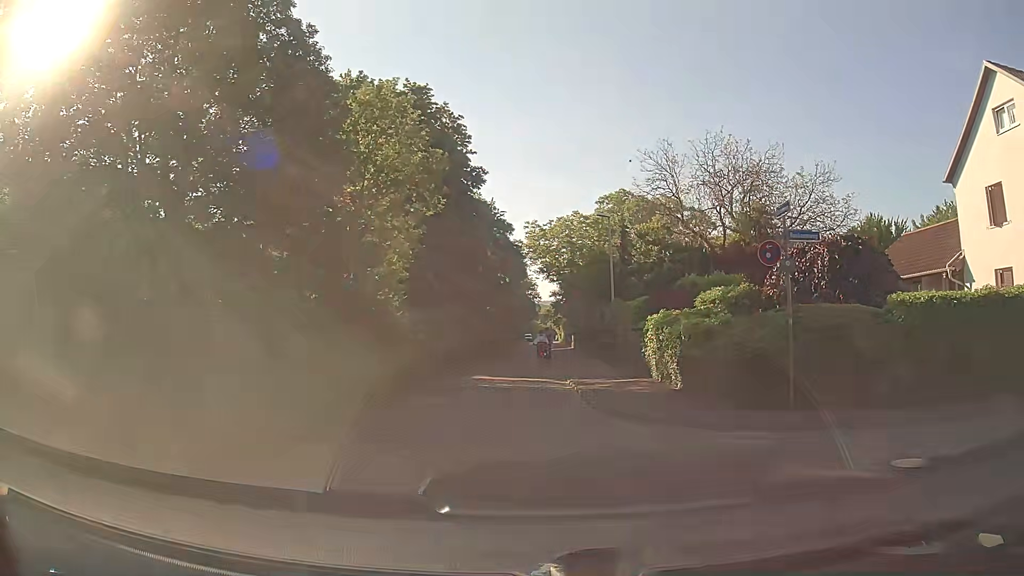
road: residential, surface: asphalt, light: Day
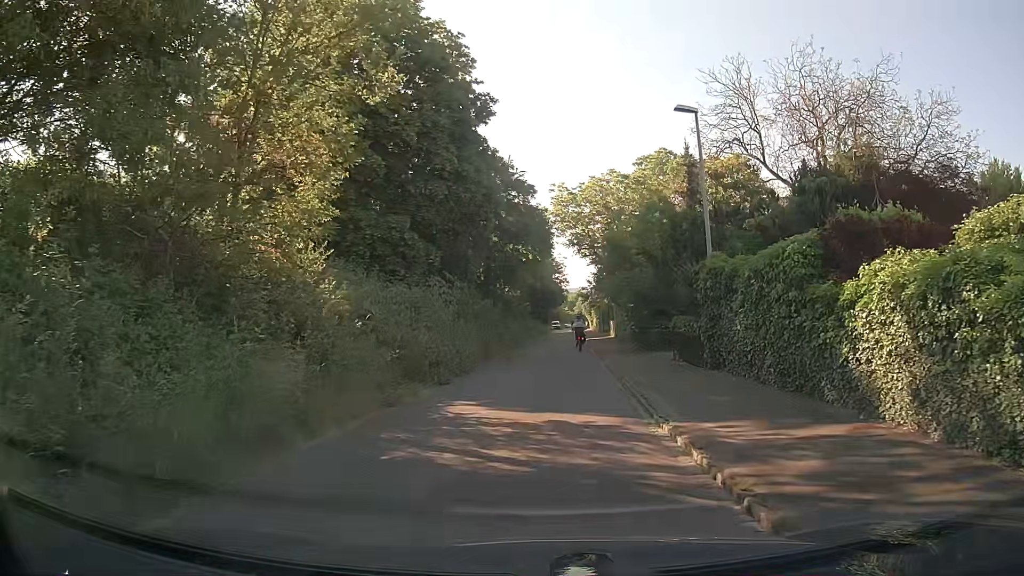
(0.0, +12.1) m; -2°
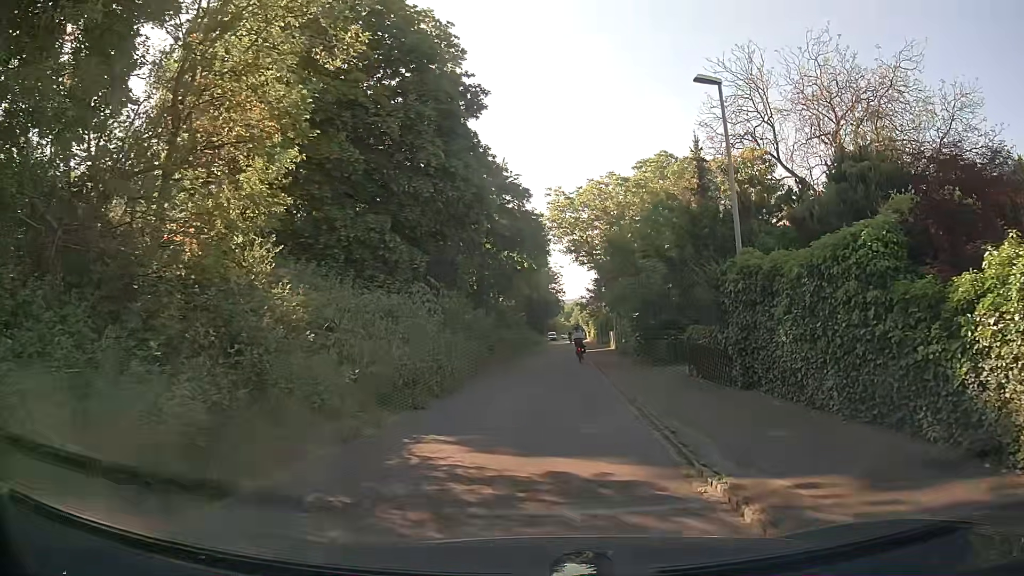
(0.0, +2.7) m; 0°
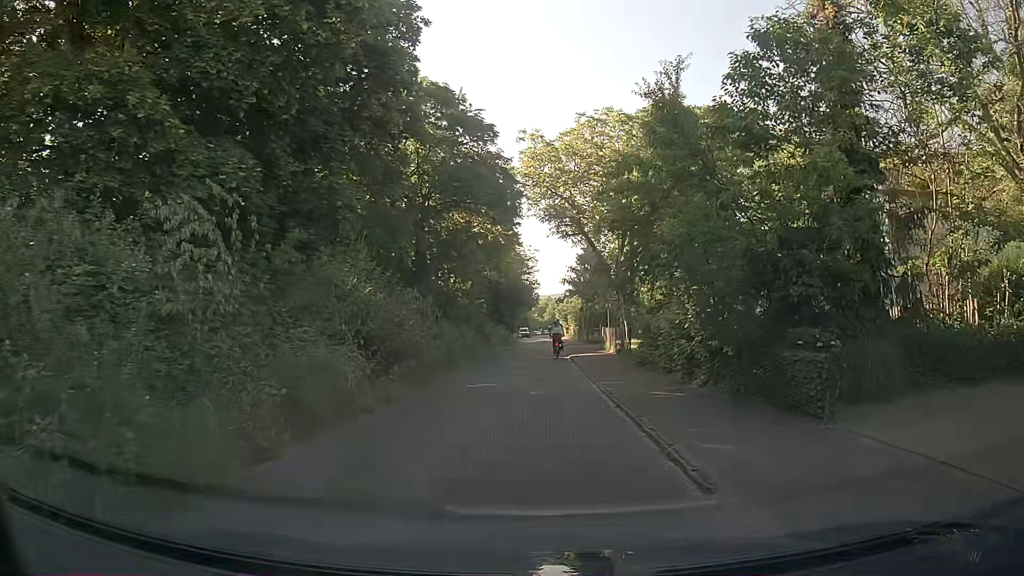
(+0.4, +14.4) m; +3°
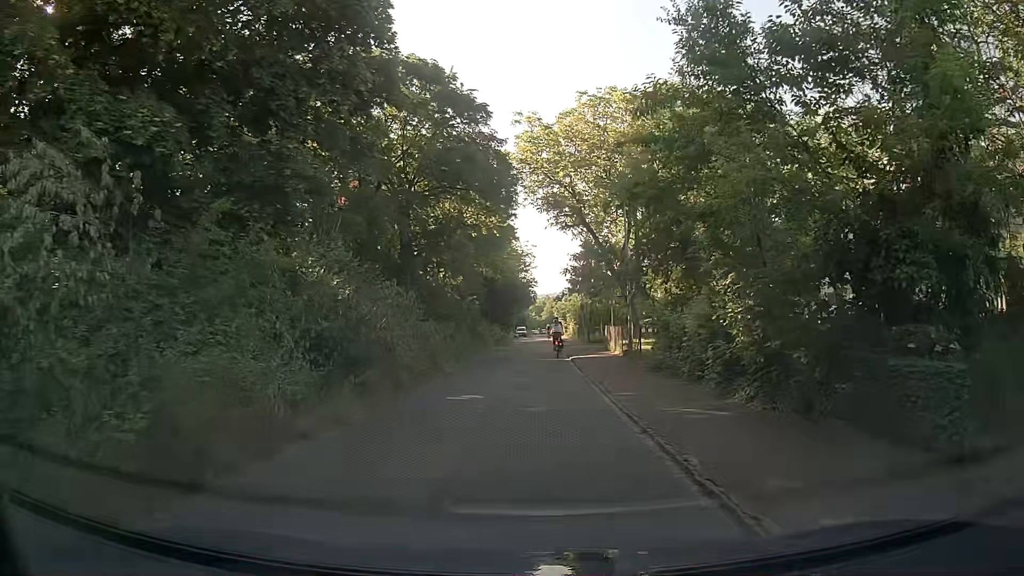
(0.0, +3.1) m; 0°
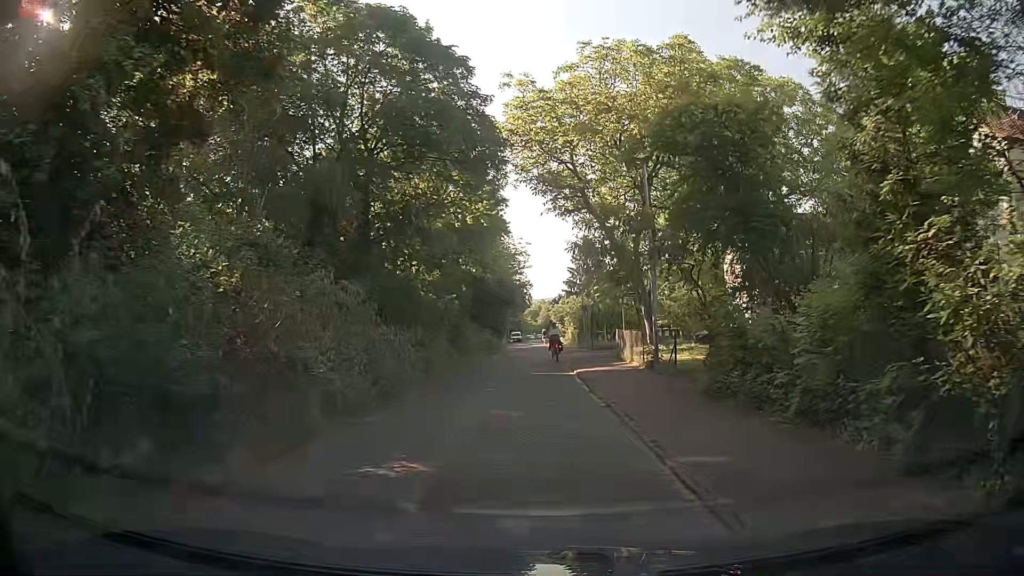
(+0.1, +6.3) m; 0°
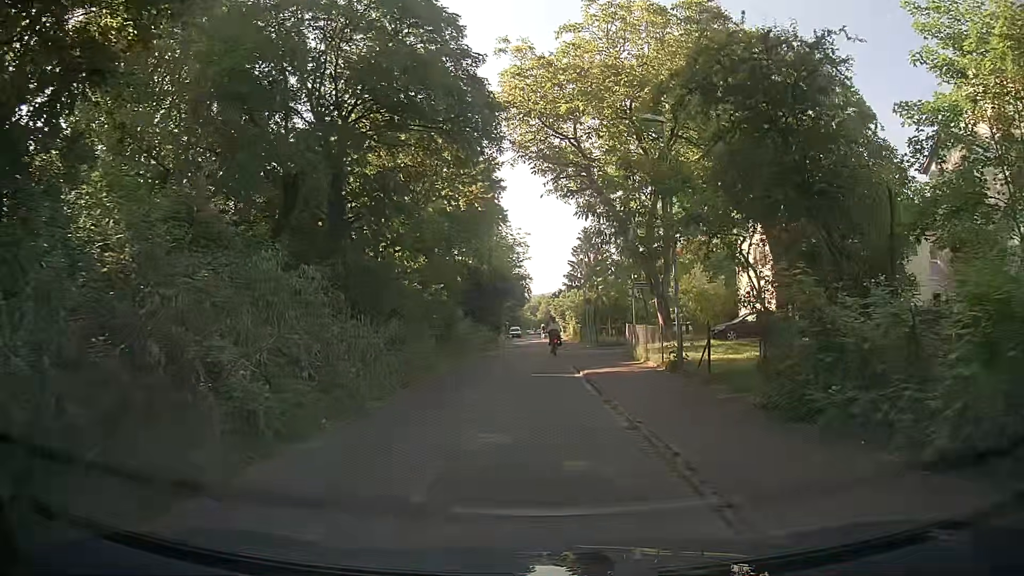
(0.0, +3.2) m; -2°
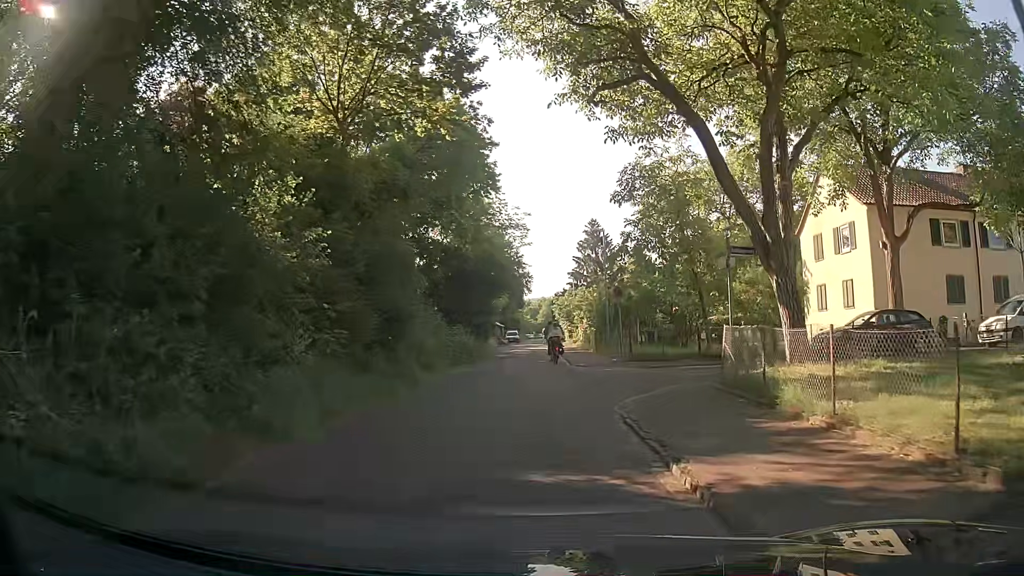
(+0.2, +12.9) m; +1°
